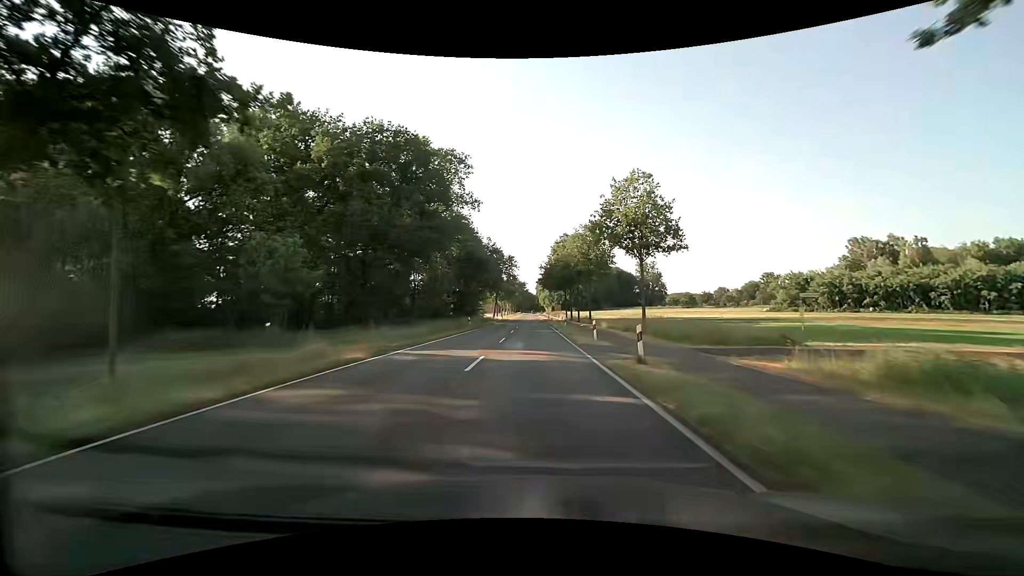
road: secondary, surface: asphalt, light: Day
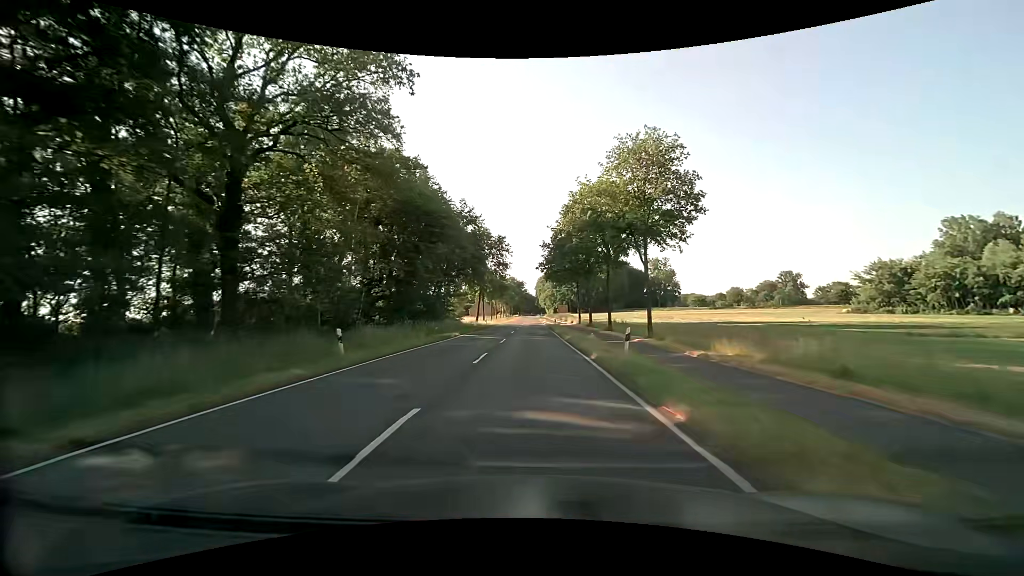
(0.0, +32.2) m; 0°
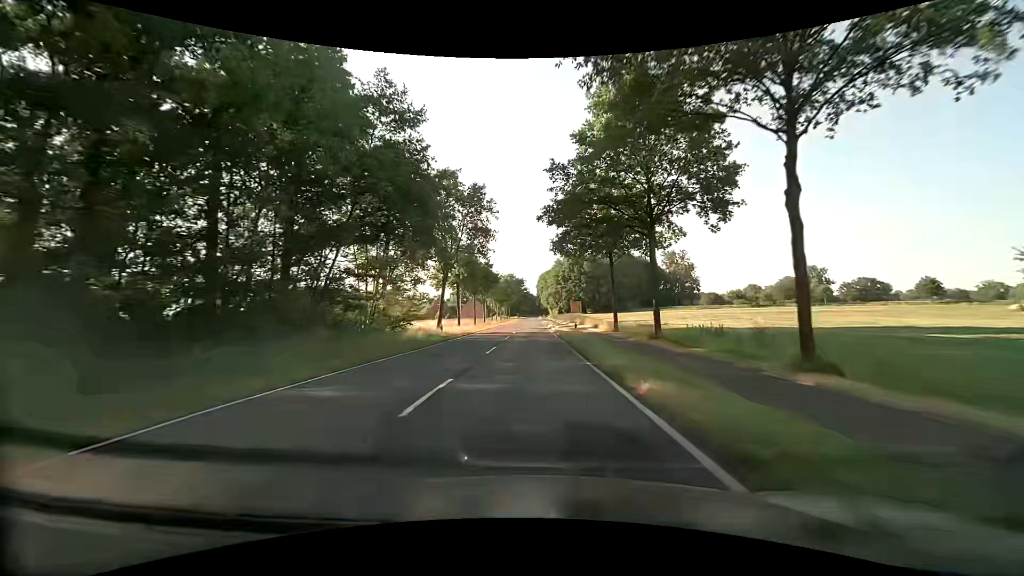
(0.0, +32.3) m; 0°
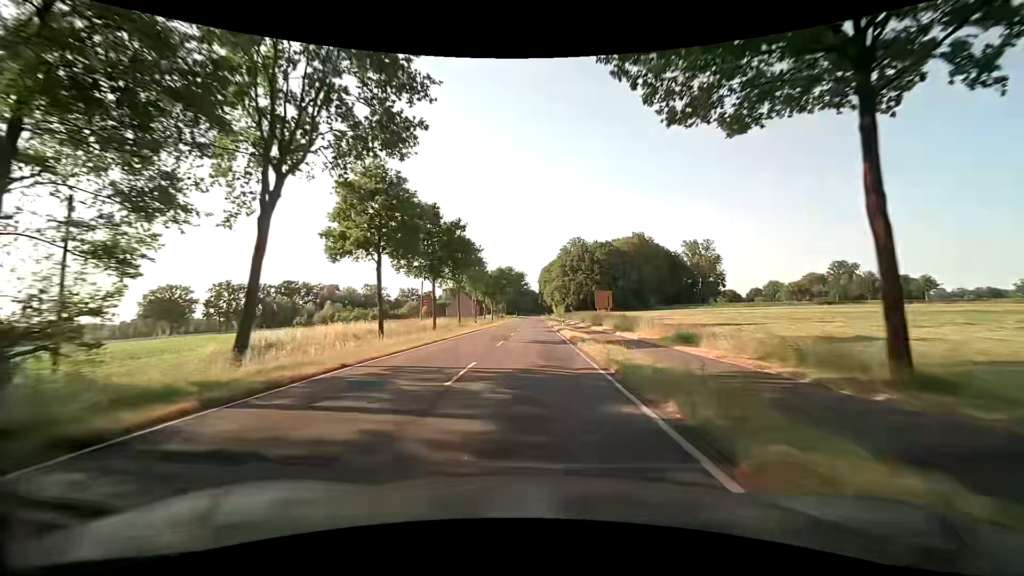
(0.0, +32.3) m; -1°
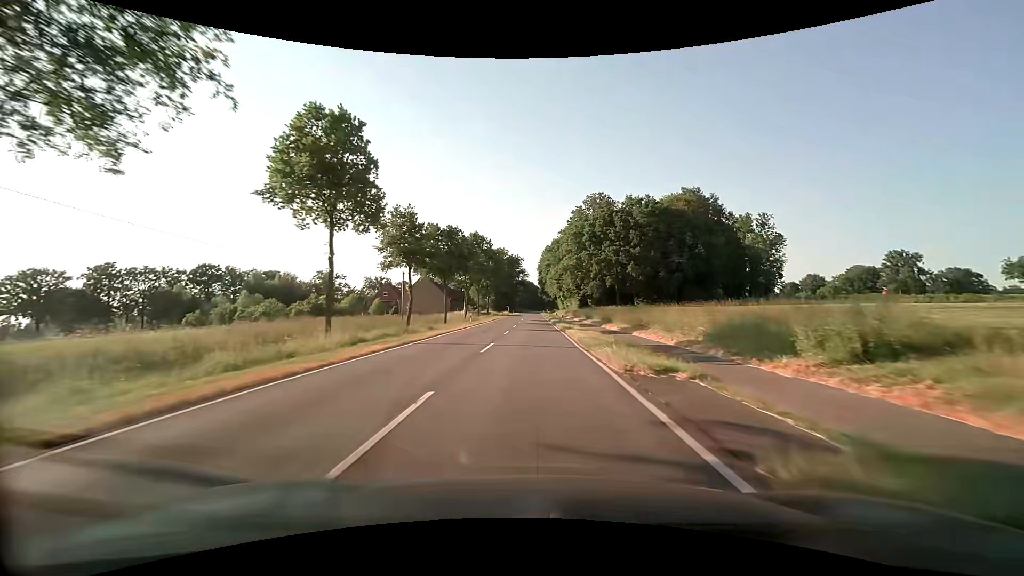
(+0.6, +53.6) m; +1°
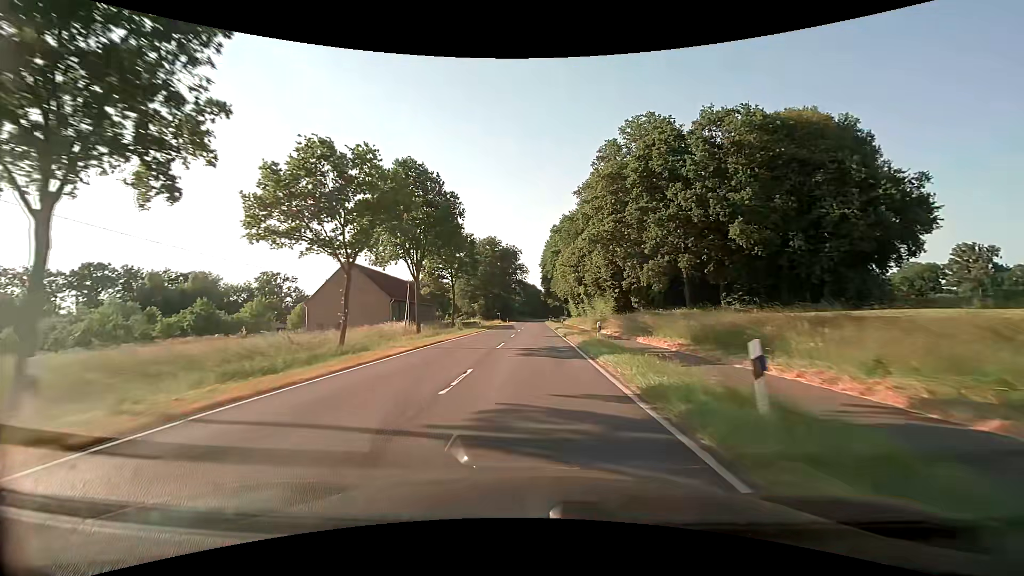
(-0.1, +42.9) m; 0°
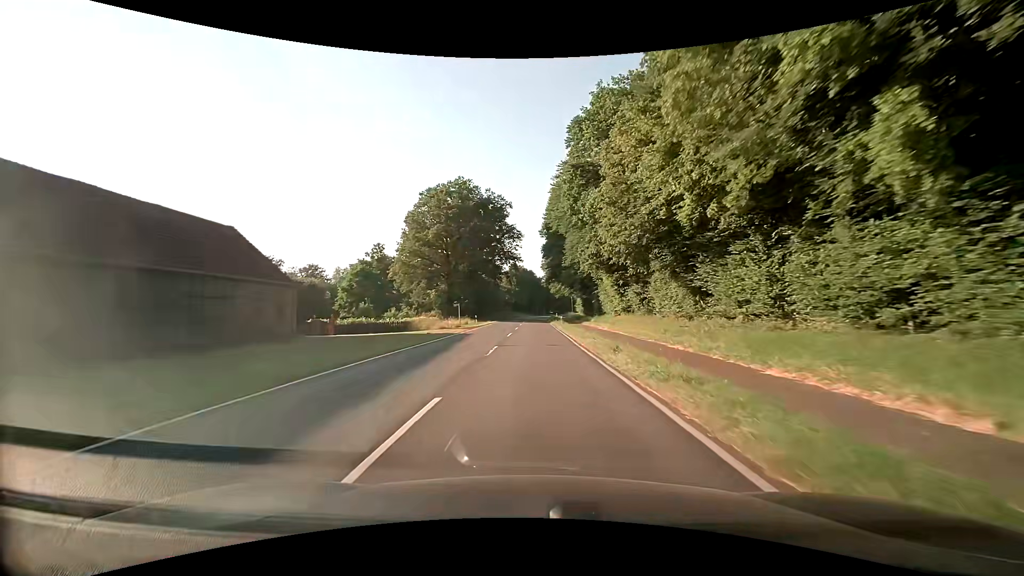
(-0.1, +53.5) m; 0°
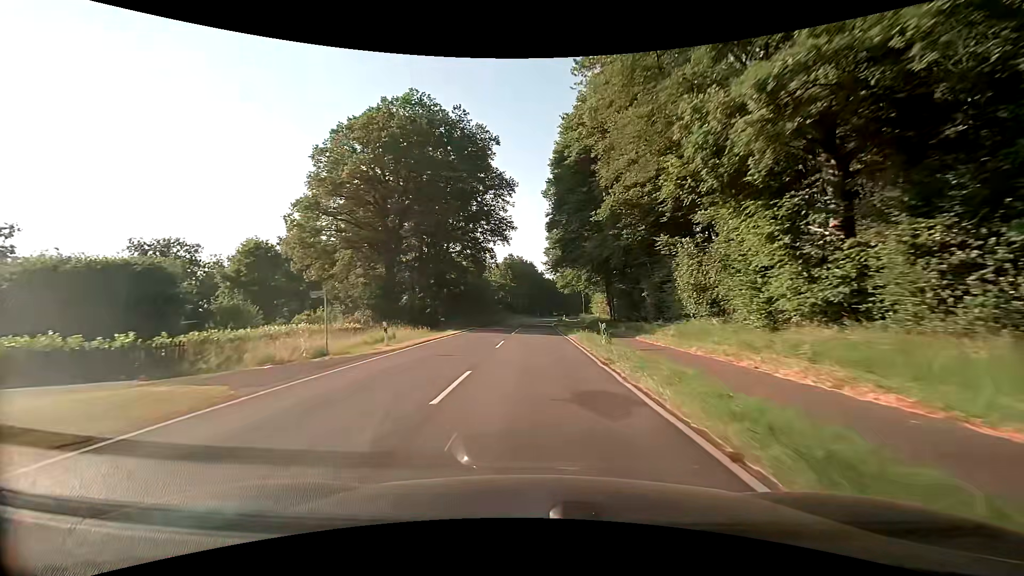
(+0.3, +32.2) m; 0°
(0, +10) (0, +20) (0, +30) (0, +40) (0, +50) (+1, +60) (+1, +70) (+1, +80) (+2, +90) (+3, +100) m
